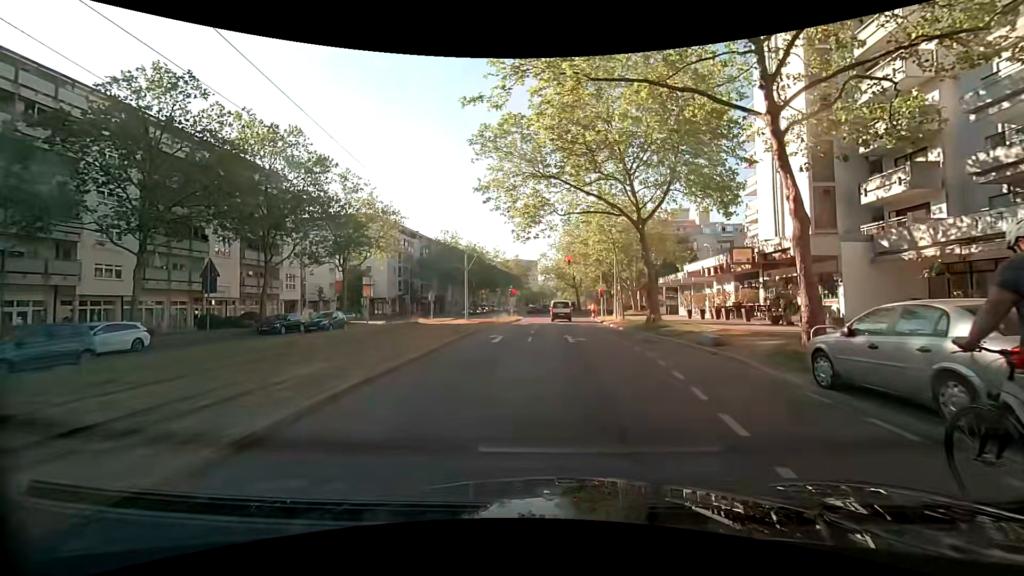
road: tertiary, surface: asphalt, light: Day
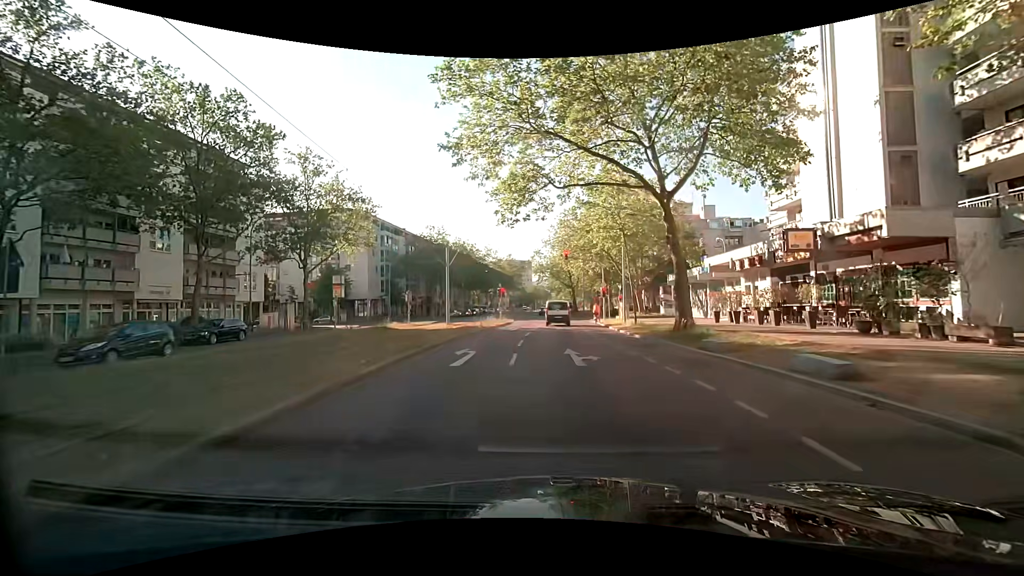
(-0.1, +7.0) m; 0°
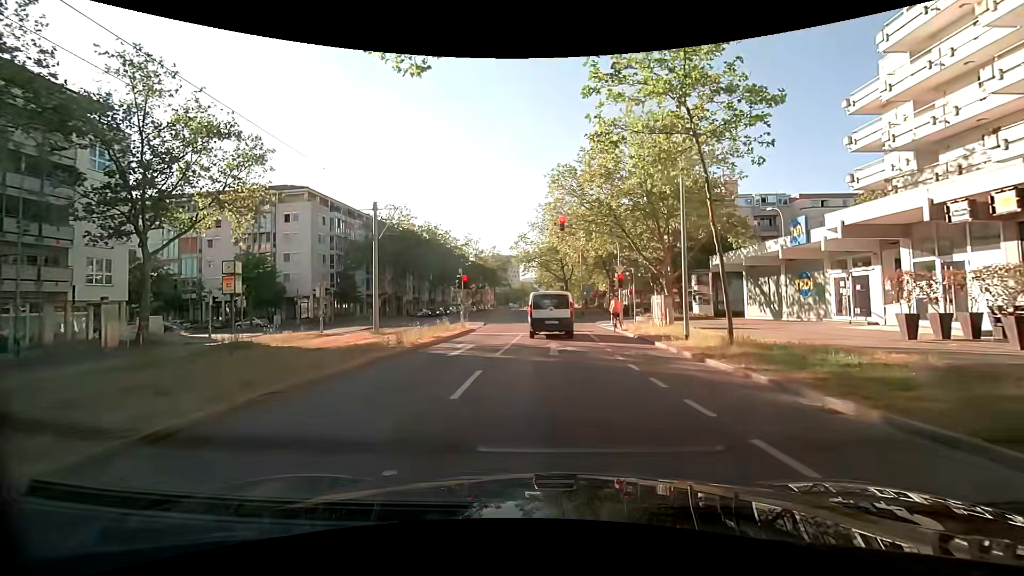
(+0.2, +16.3) m; +1°
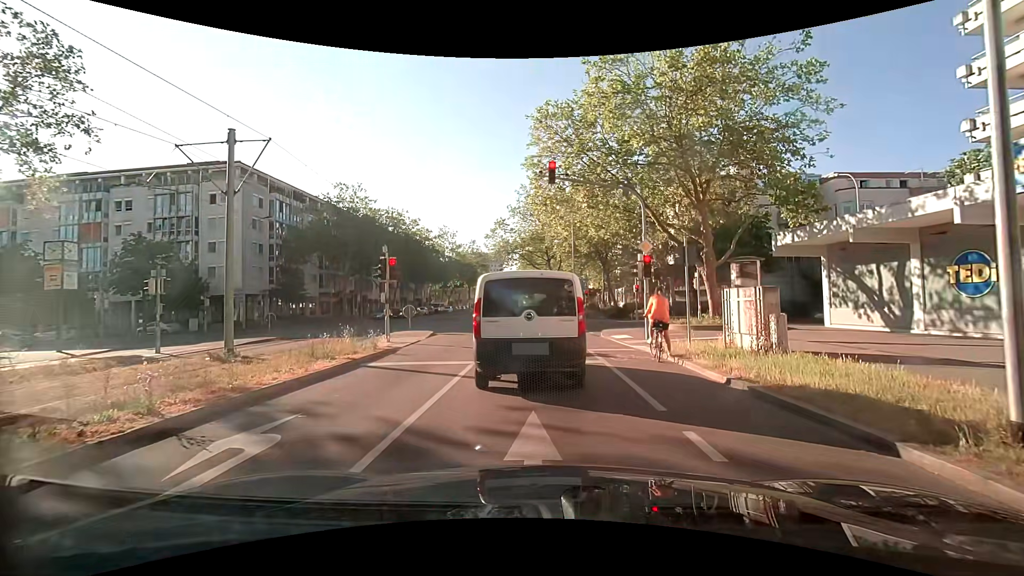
(+0.3, +11.5) m; +3°
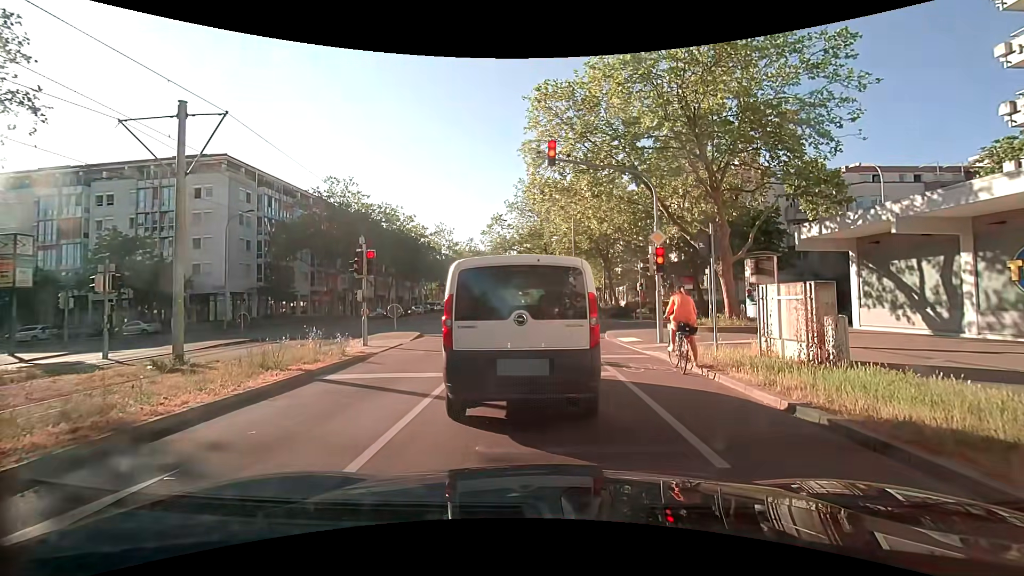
(0.0, +2.1) m; 0°
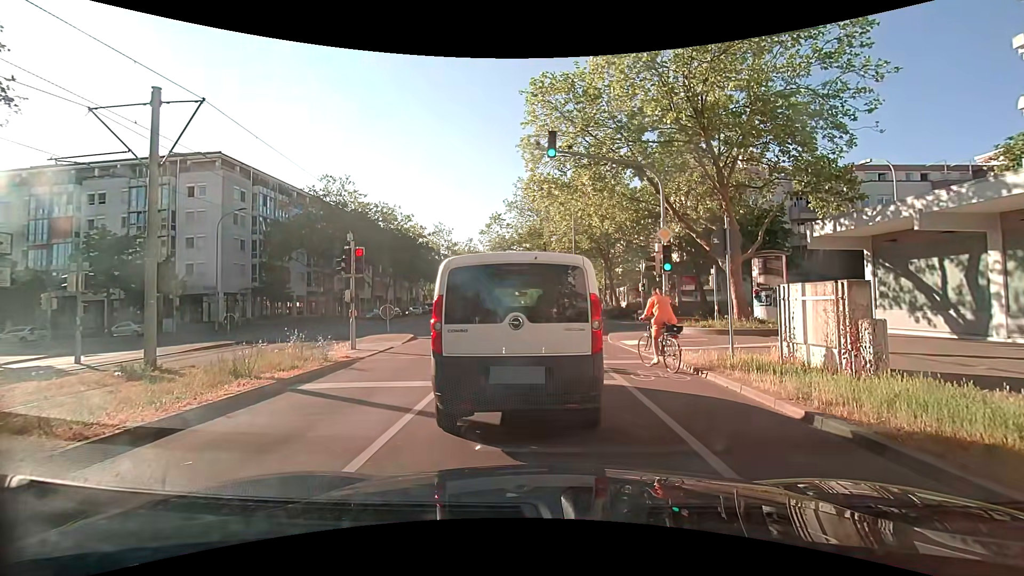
(0.0, +0.9) m; 0°
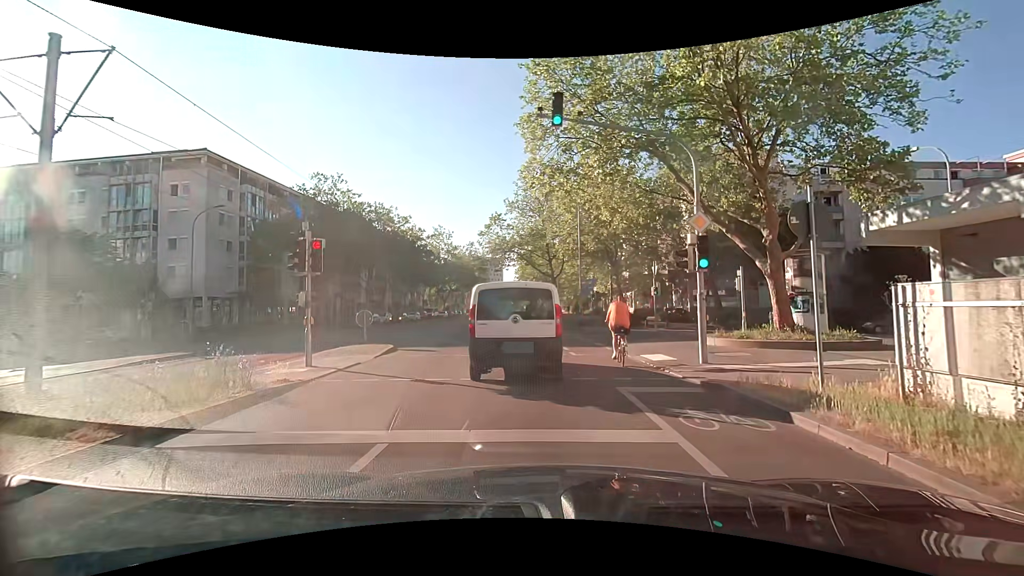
(0.0, +3.3) m; +1°
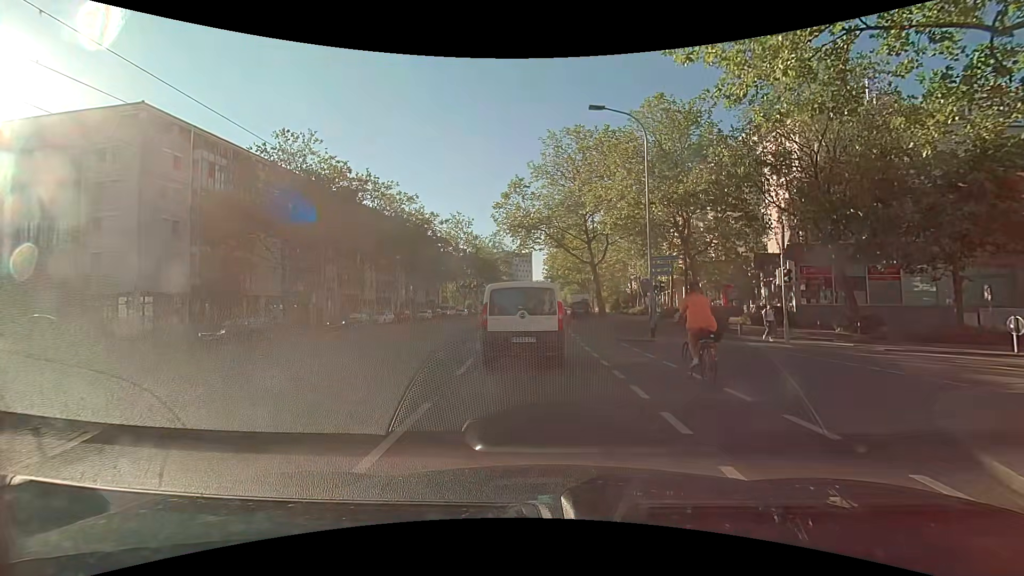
(-0.8, +13.5) m; -6°
